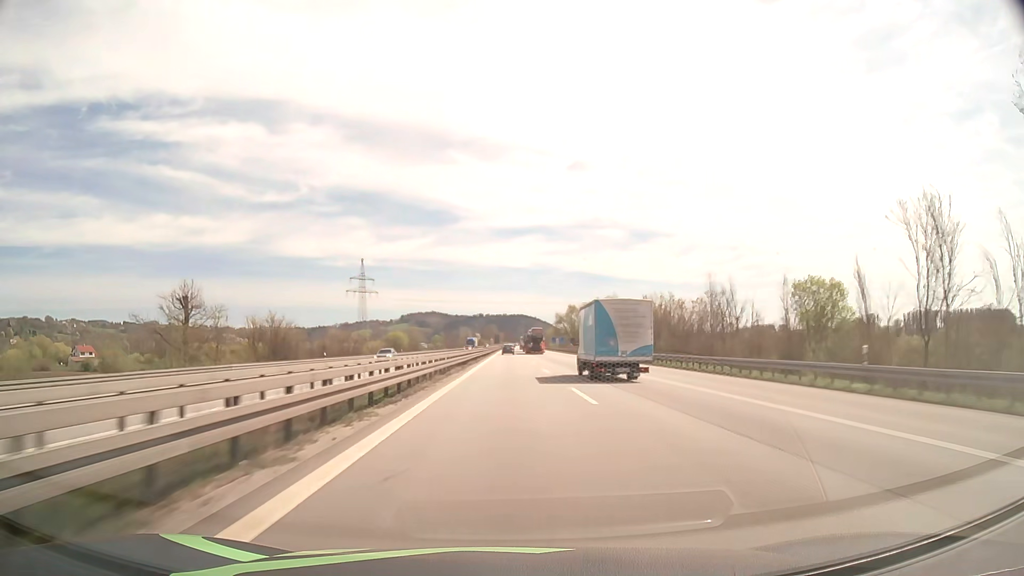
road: motorway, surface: asphalt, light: Day
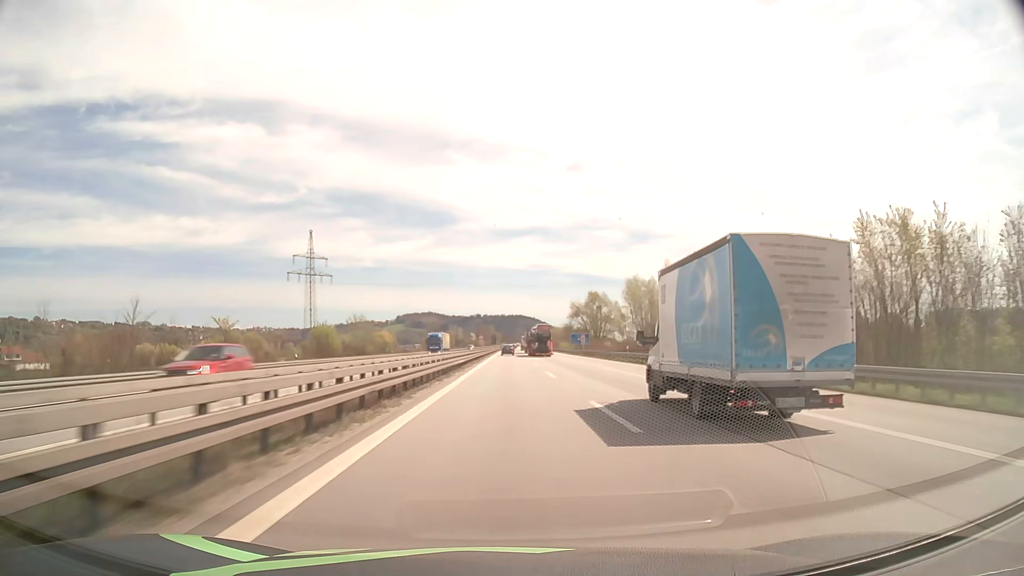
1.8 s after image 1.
(+0.1, +59.3) m; 0°
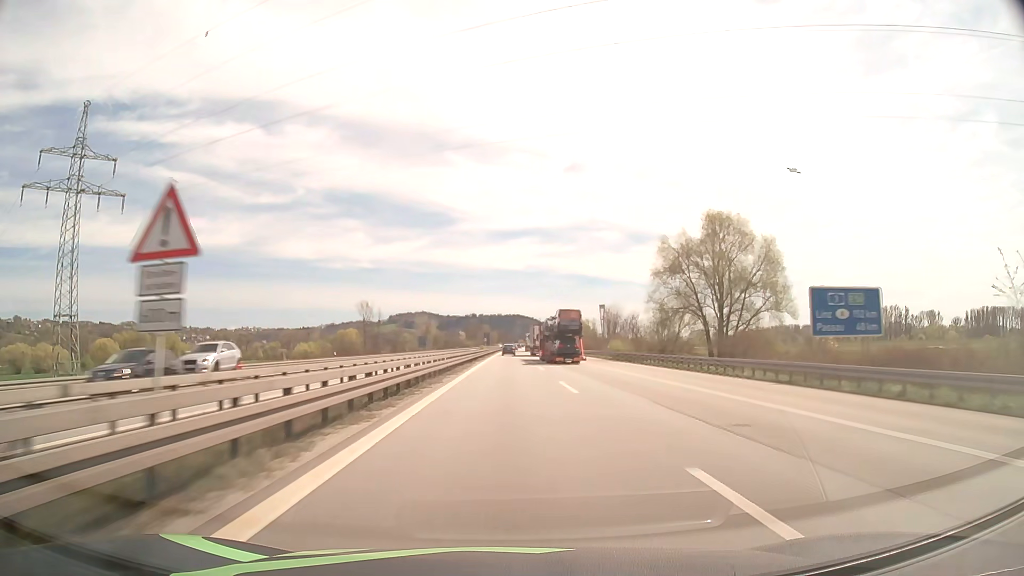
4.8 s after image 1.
(+0.2, +99.5) m; 0°
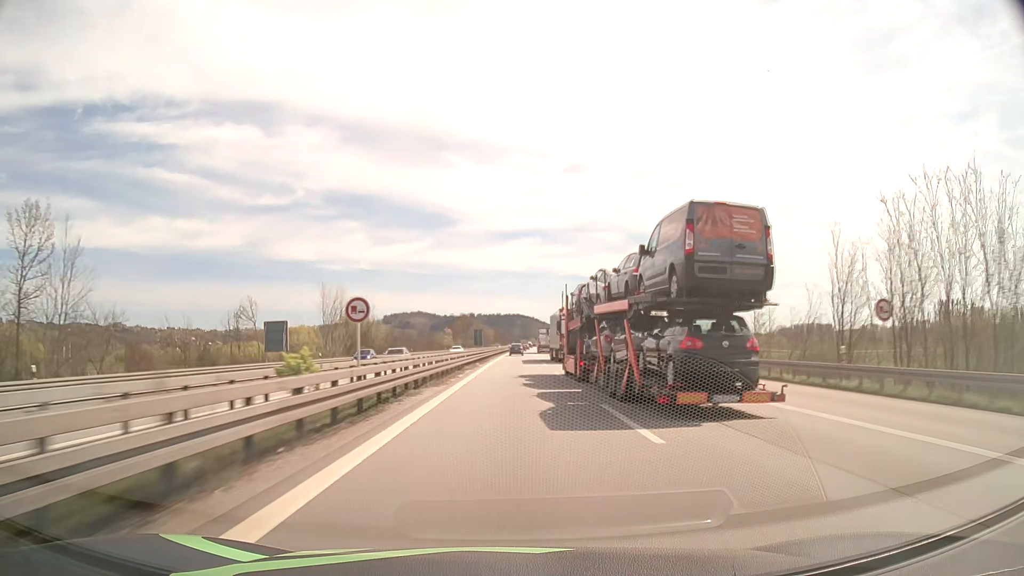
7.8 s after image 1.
(+0.7, +100.1) m; 0°
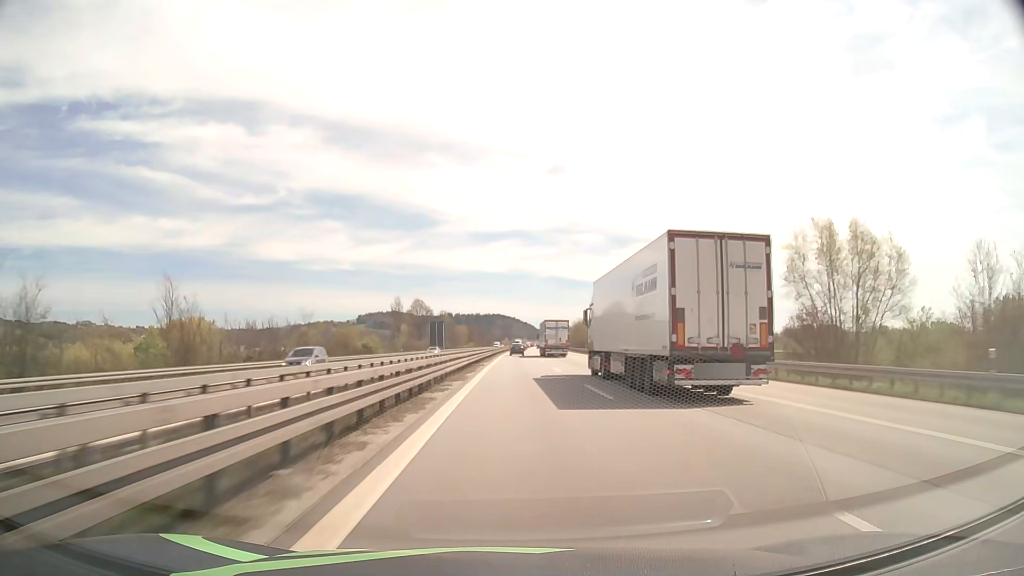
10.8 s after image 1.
(+1.2, +100.5) m; +2°
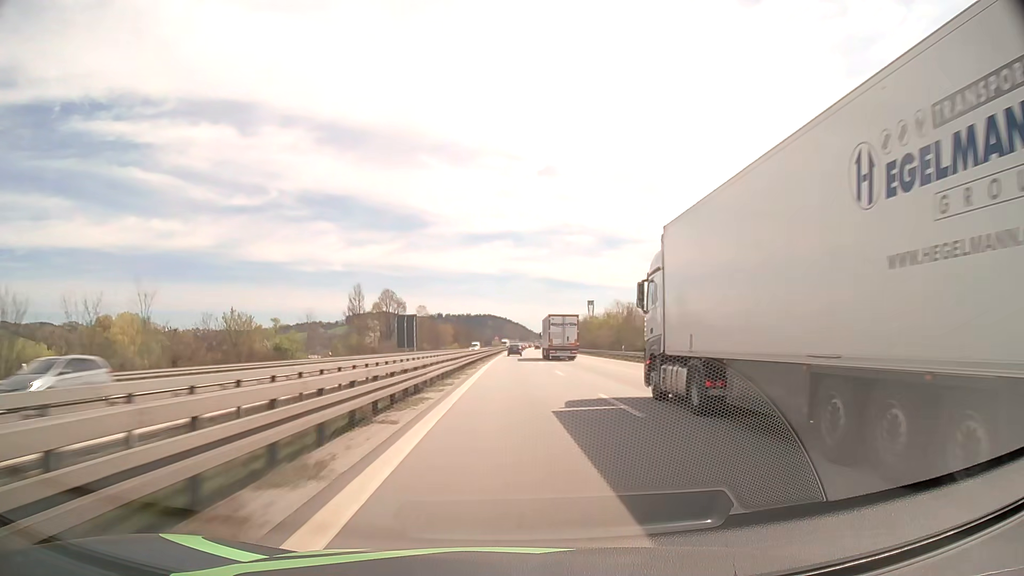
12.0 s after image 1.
(+0.3, +40.3) m; +1°
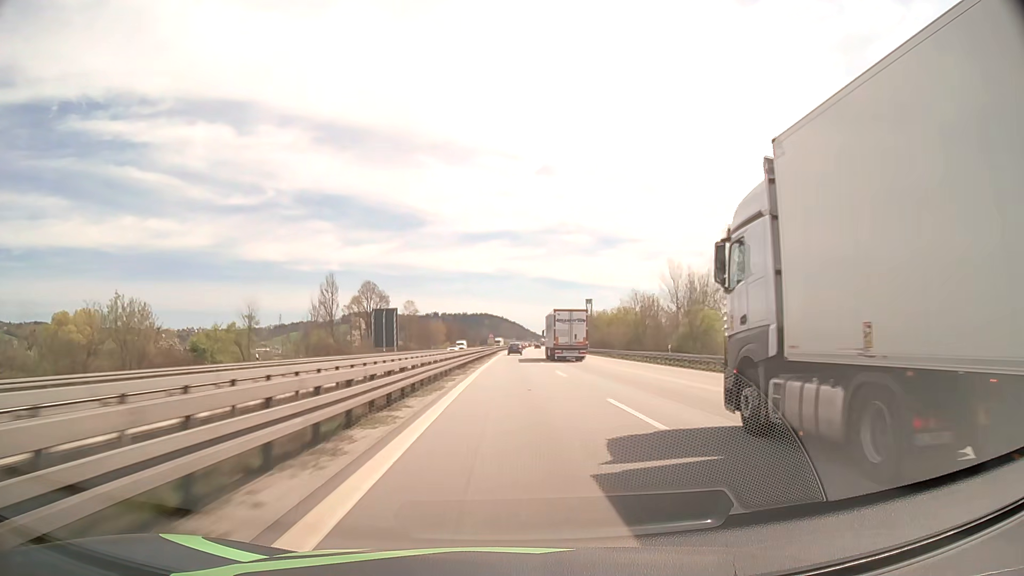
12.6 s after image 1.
(0.0, +20.1) m; 0°
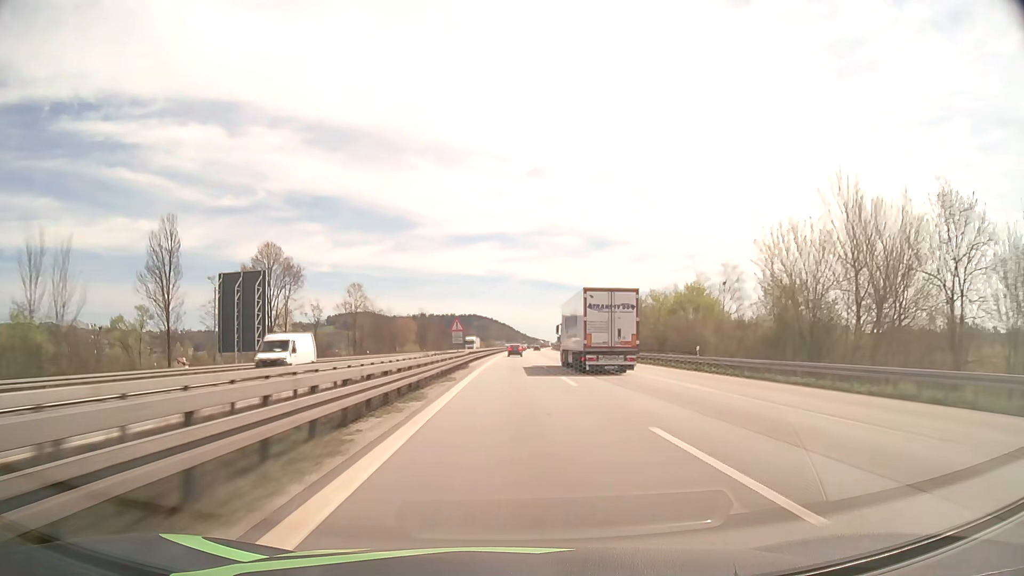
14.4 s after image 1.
(+0.5, +59.8) m; +1°
(0, +10) (0, +20) (0, +30) (0, +40) (0, +50) (+1, +60) (+1, +70) (+1, +80) (+1, +90) (+2, +100) m
